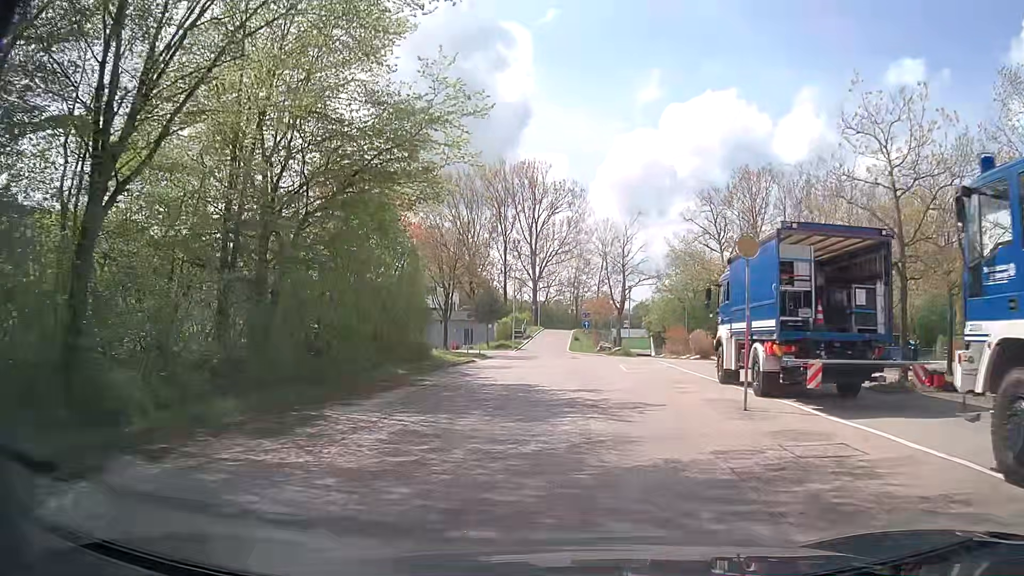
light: Day
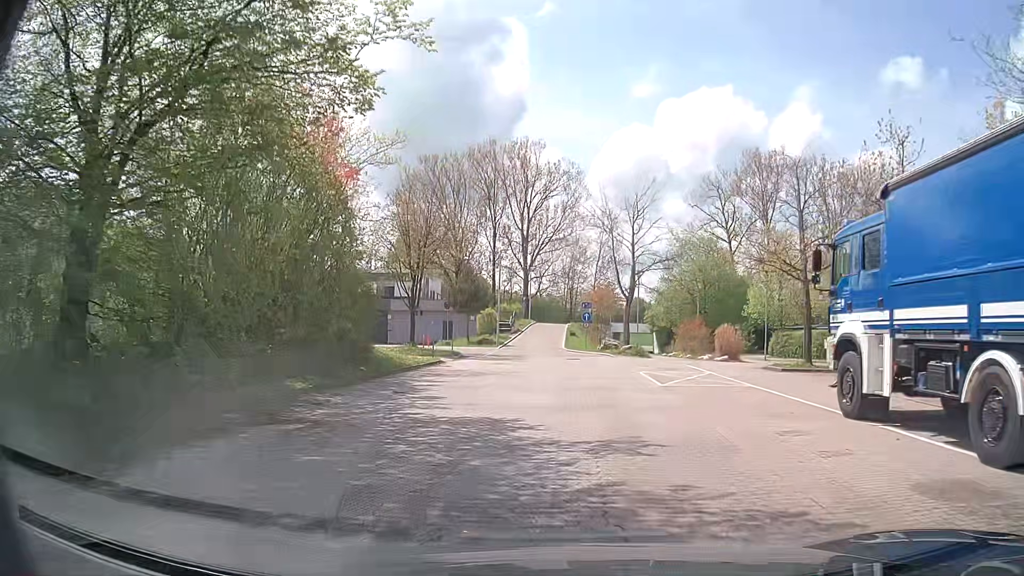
(0.0, +8.7) m; 0°
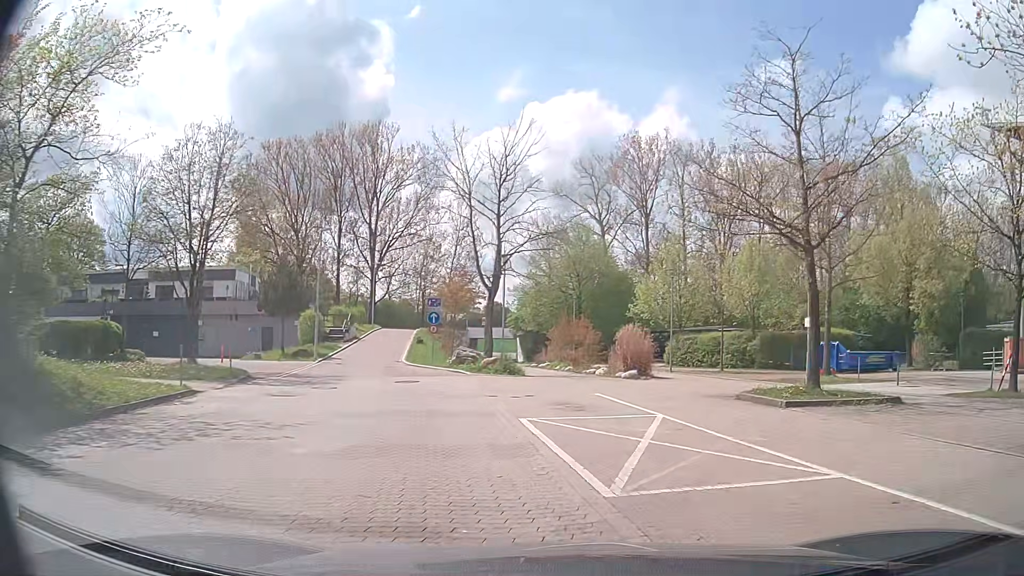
(+0.8, +10.9) m; +10°
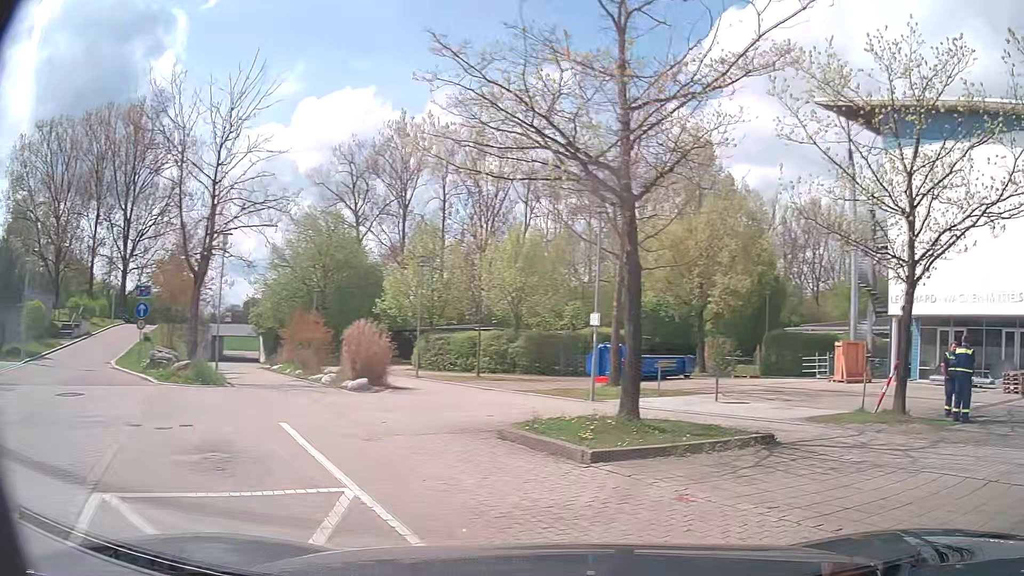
(+0.9, +5.5) m; +21°
